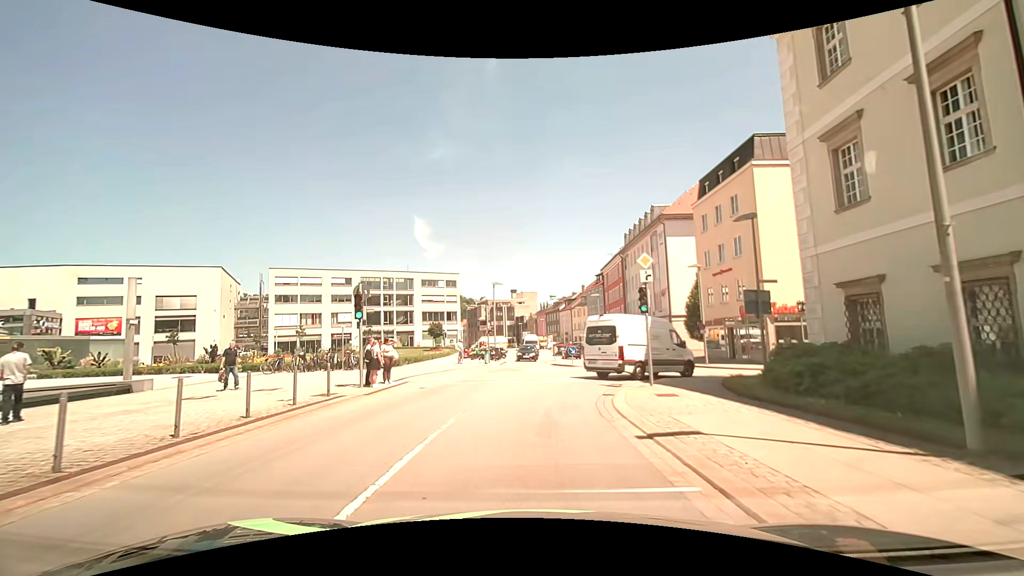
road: tertiary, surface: asphalt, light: Day
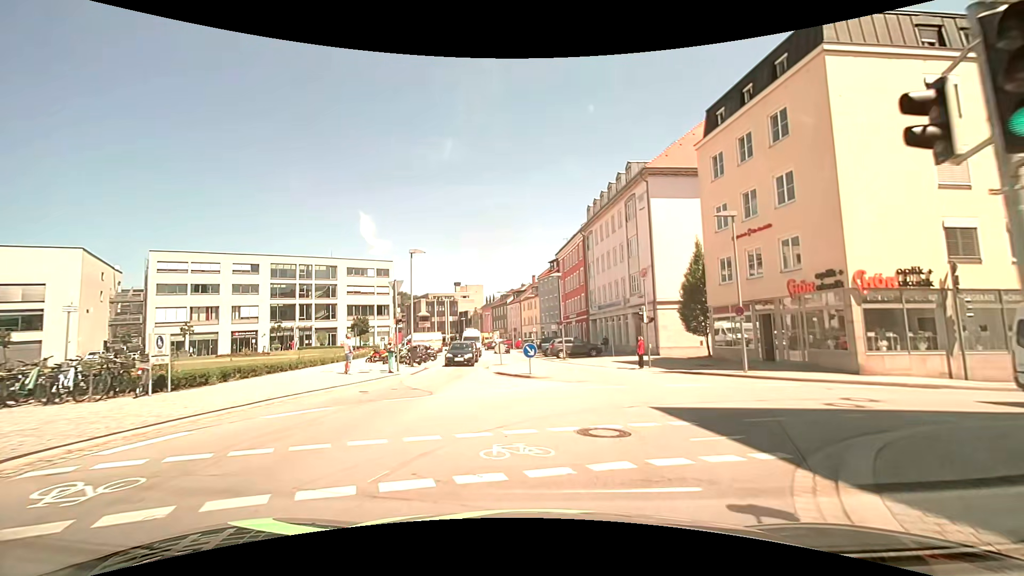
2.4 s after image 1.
(+0.2, +14.0) m; +4°
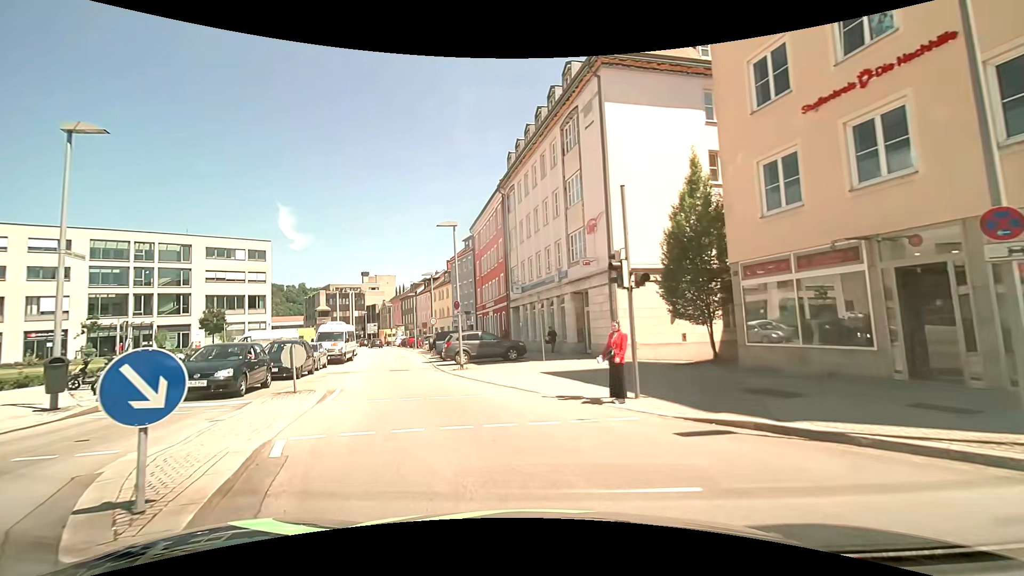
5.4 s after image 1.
(+2.2, +15.9) m; +9°
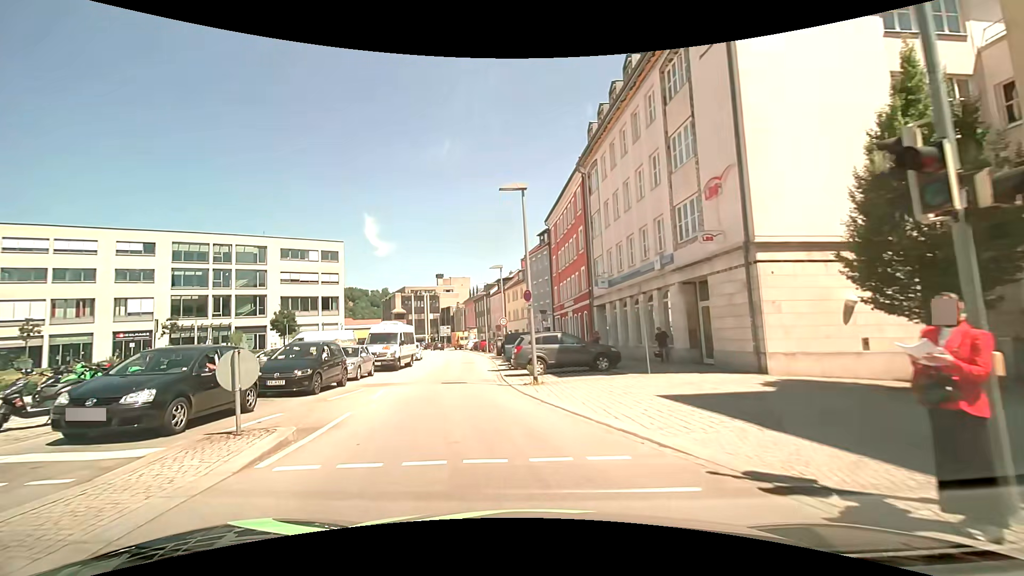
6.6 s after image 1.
(-0.5, +6.2) m; -9°
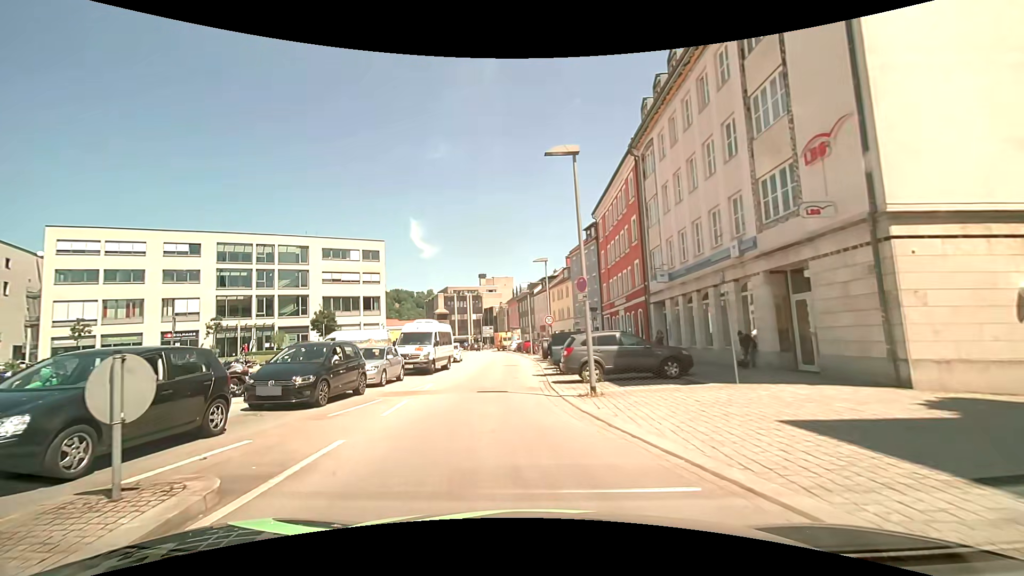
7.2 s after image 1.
(-0.1, +3.2) m; -4°
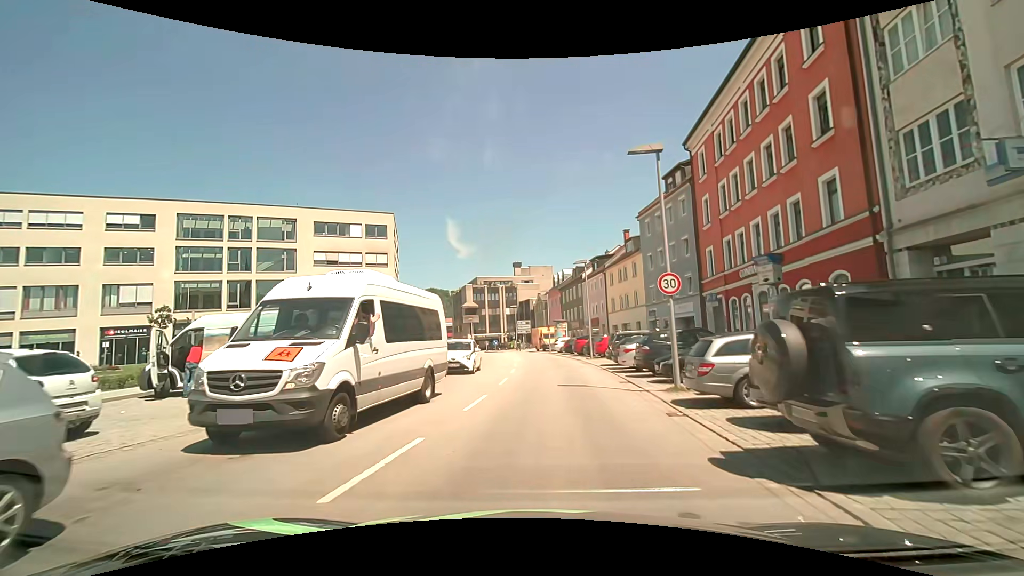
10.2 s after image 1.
(-1.5, +17.7) m; -6°
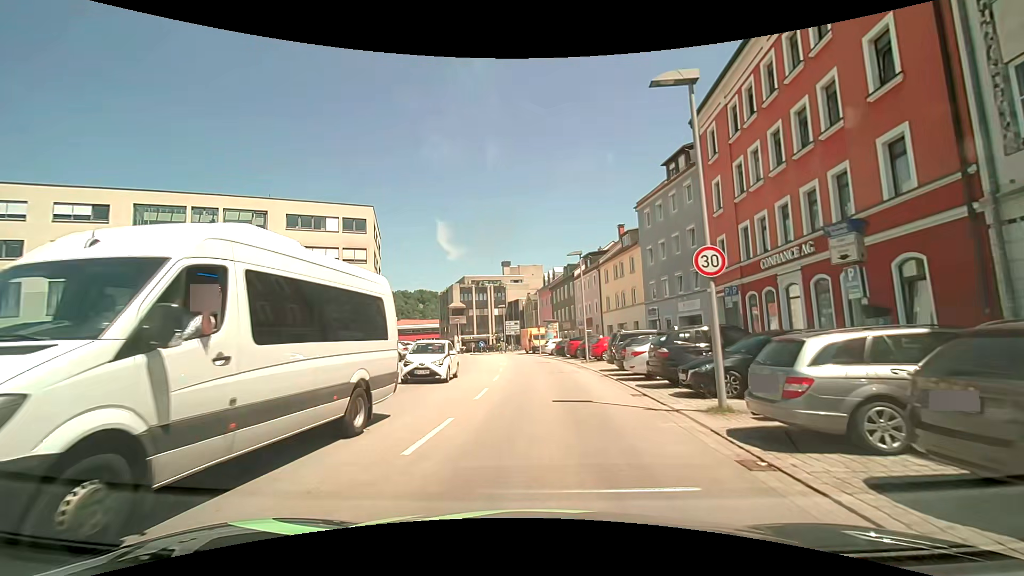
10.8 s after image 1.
(+0.2, +3.9) m; +2°
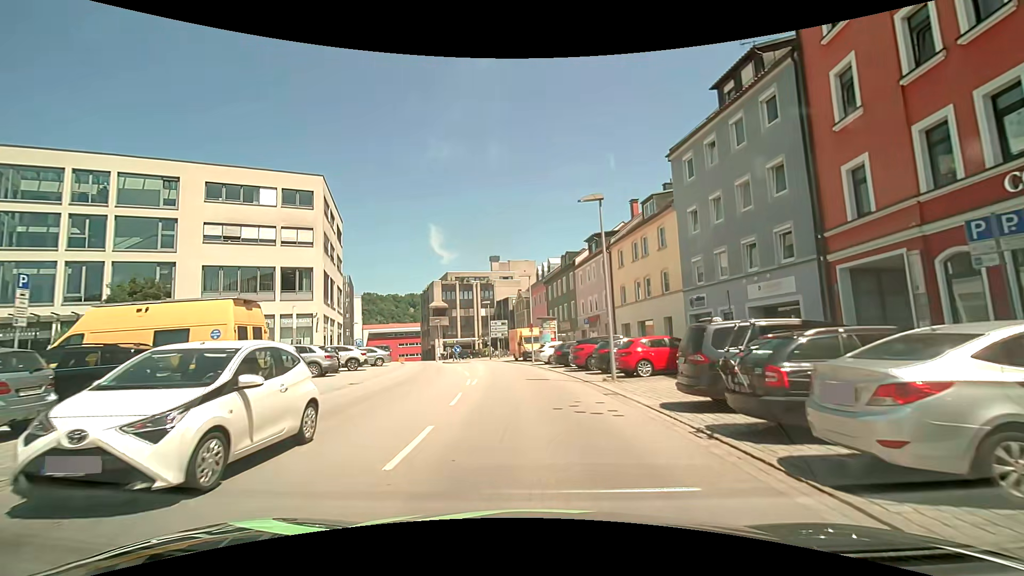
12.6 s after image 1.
(+0.3, +12.4) m; +1°
(0, +10) (0, +20) (-1, +30) (-3, +40) (-5, +50) (-7, +59) (-11, +69) (-15, +78) (-21, +86) (-25, +95) m
